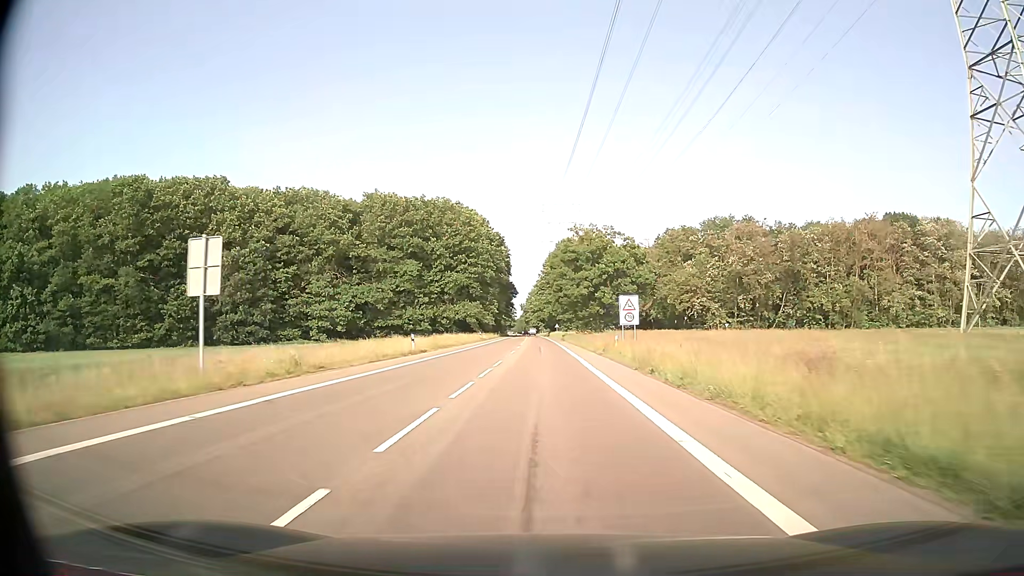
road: secondary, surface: asphalt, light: Day
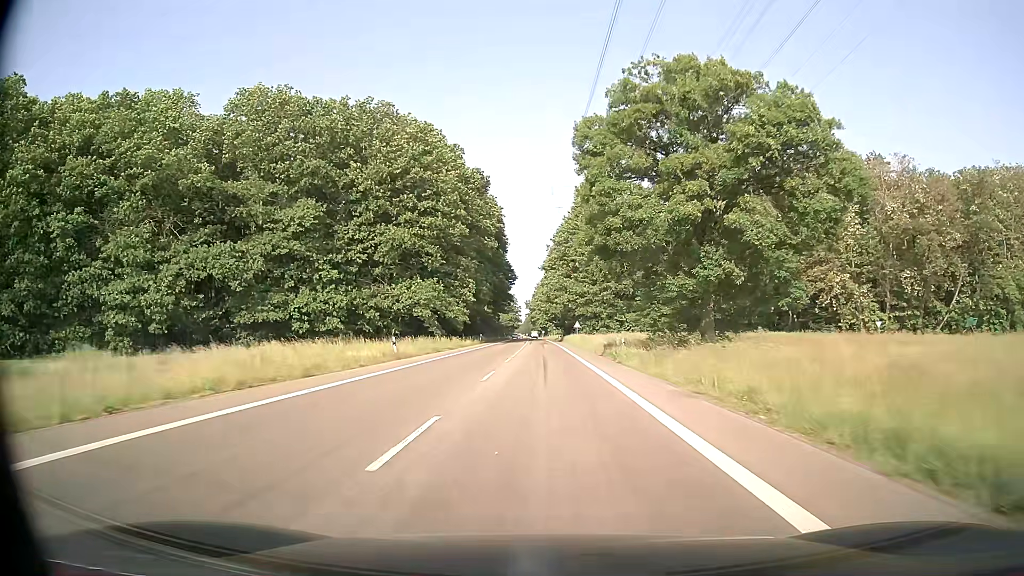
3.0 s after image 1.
(-0.4, +55.9) m; -1°
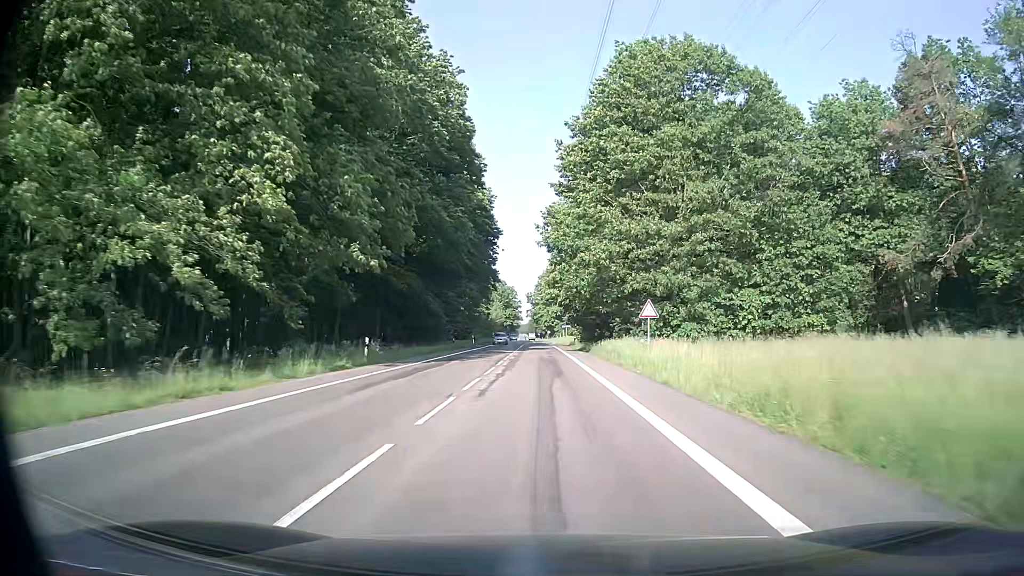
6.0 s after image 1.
(-0.2, +55.8) m; 0°
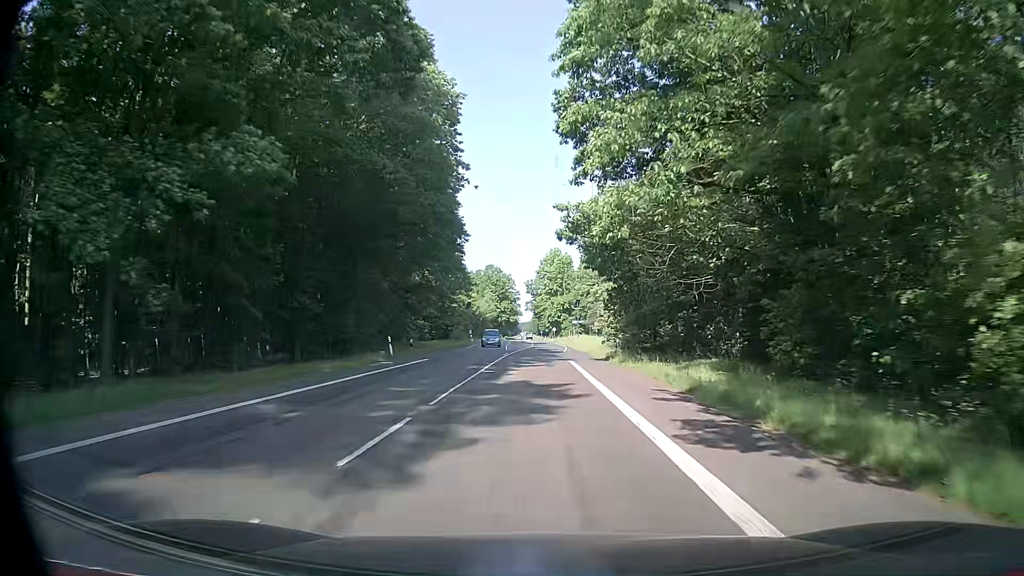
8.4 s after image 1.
(-0.1, +44.6) m; -1°
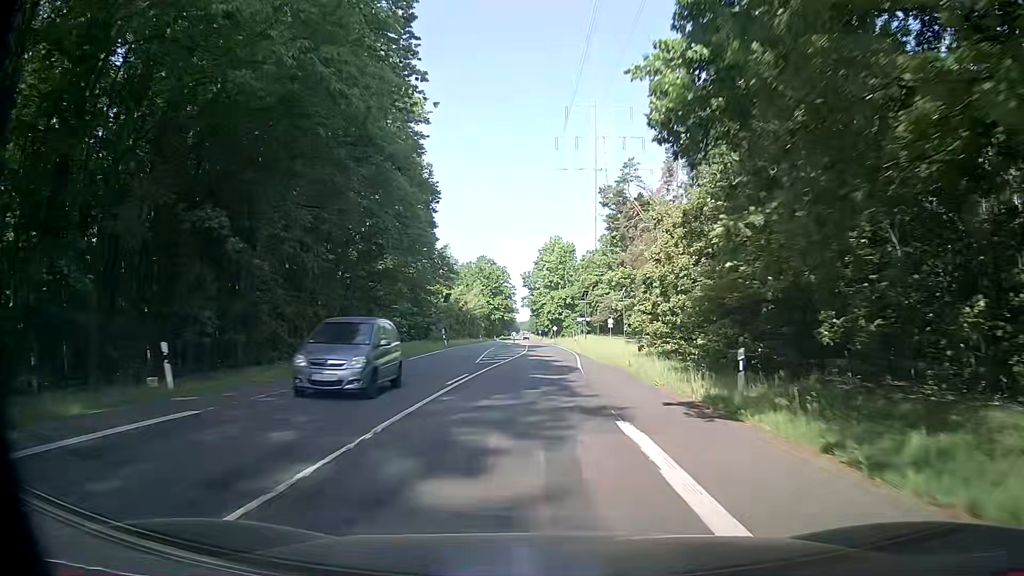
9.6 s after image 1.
(+0.1, +22.3) m; 0°
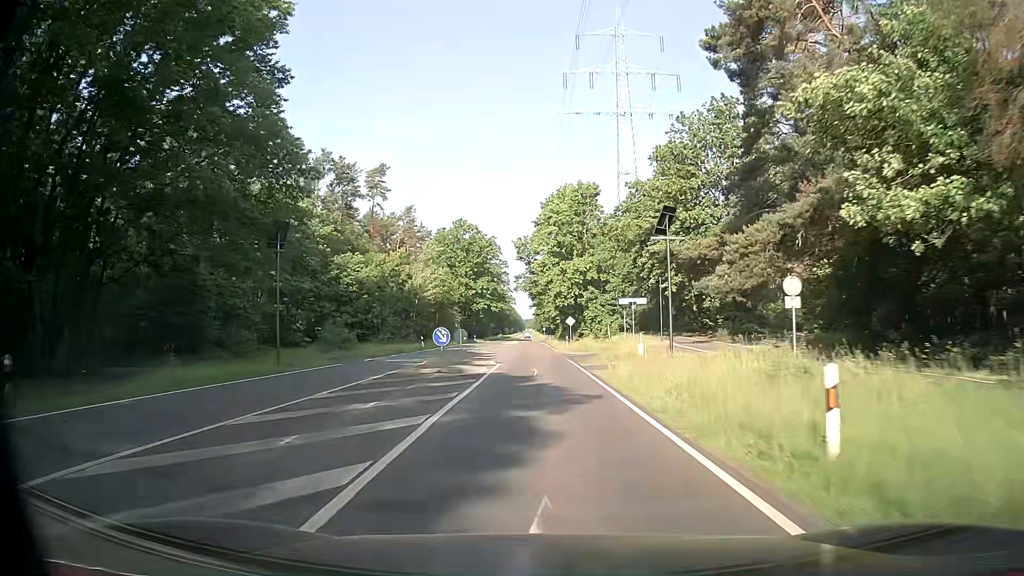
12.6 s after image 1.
(+0.5, +56.1) m; 0°
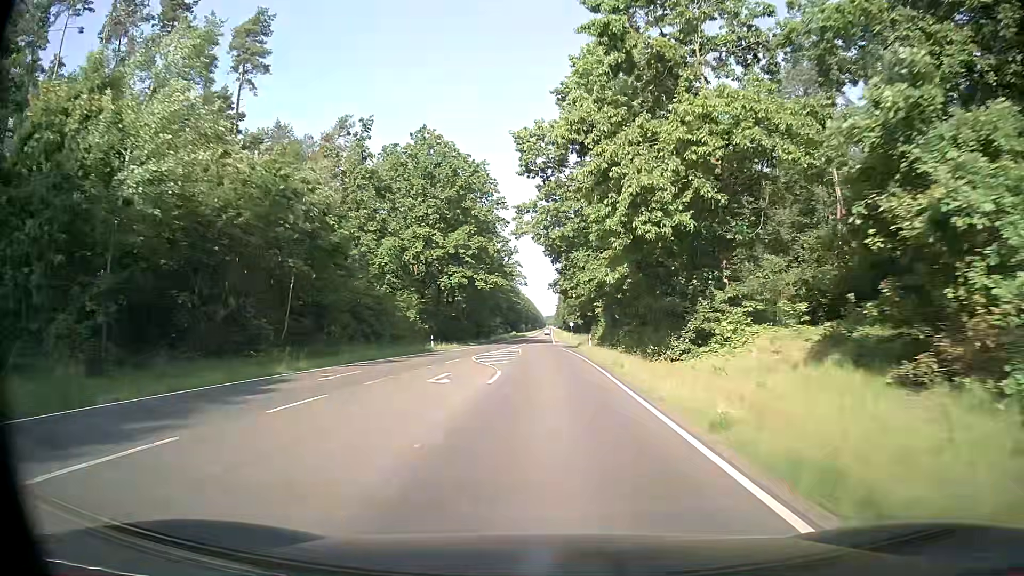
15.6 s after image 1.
(-0.9, +56.5) m; -2°
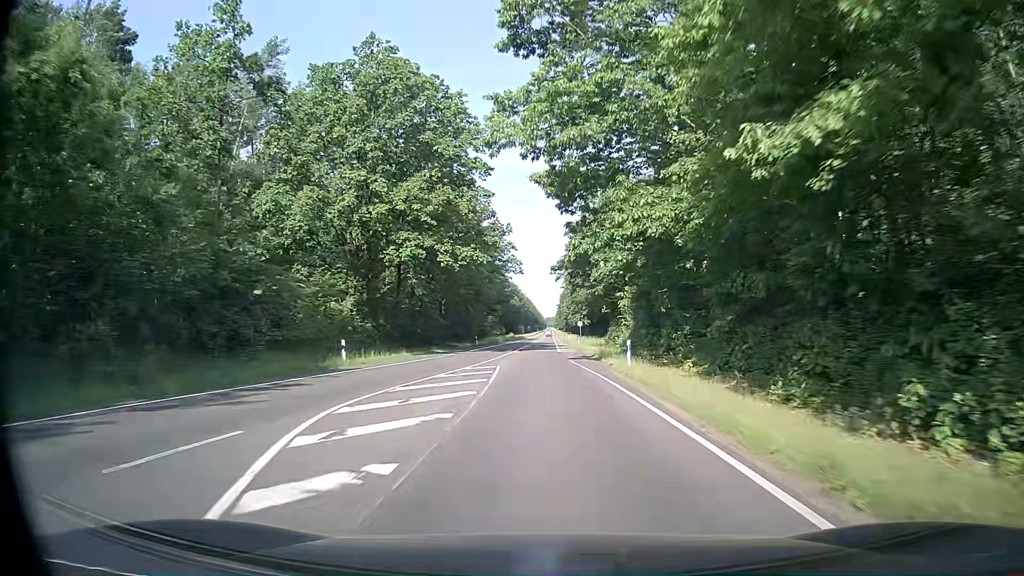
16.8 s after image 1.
(0.0, +23.2) m; 0°
(0, +10) (0, +20) (0, +30) (0, +40) (0, +50) (0, +60) (+1, +70) (+1, +80) (+1, +90) (+1, +100) m
